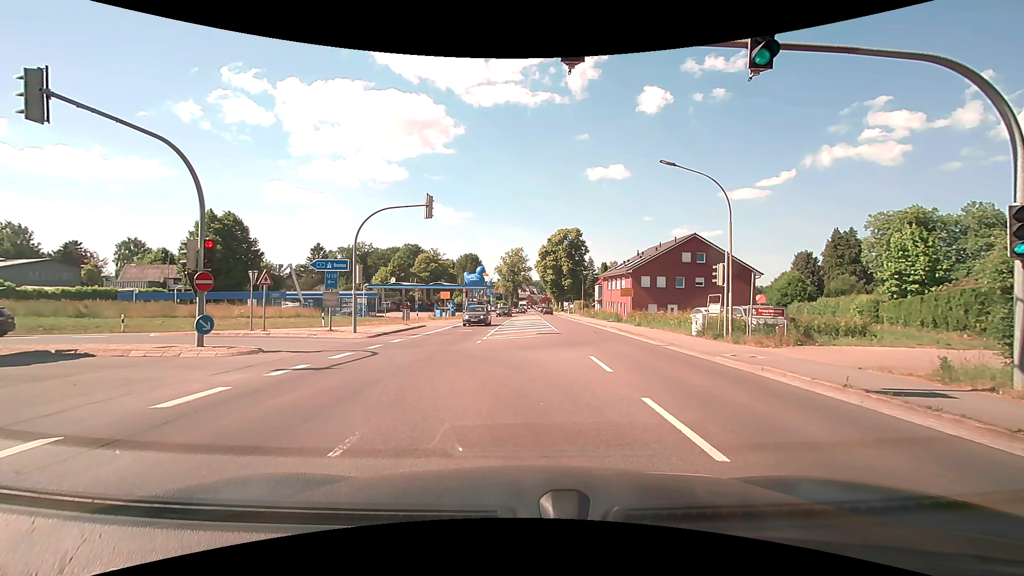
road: secondary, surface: asphalt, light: Day
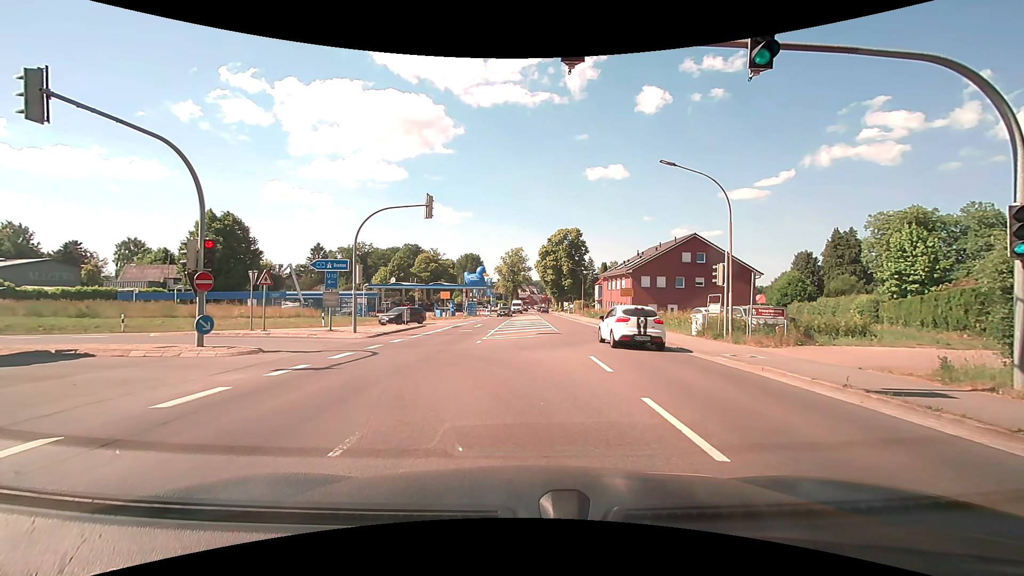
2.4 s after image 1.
(0.0, 0.0) m; 0°
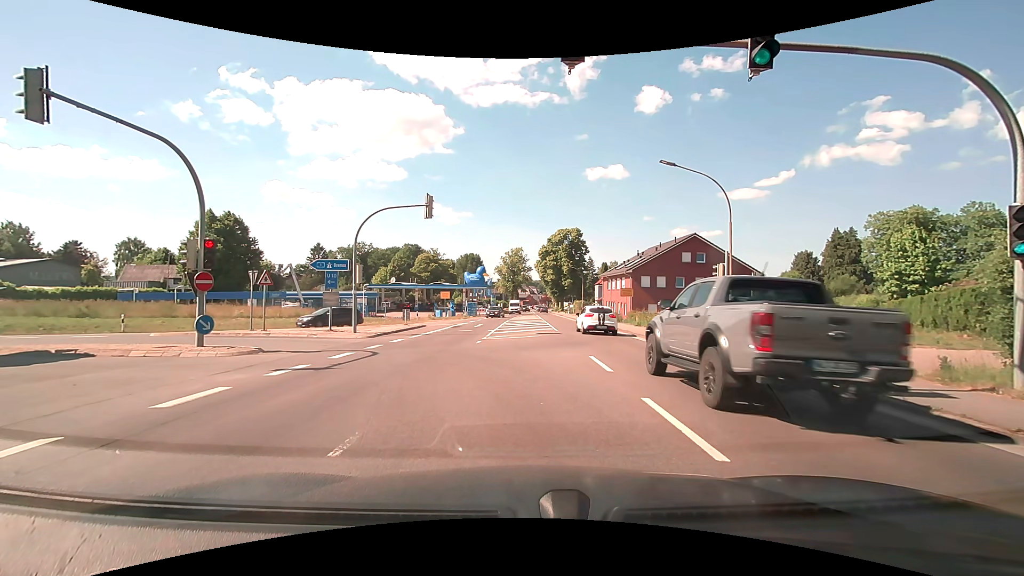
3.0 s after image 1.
(0.0, 0.0) m; 0°
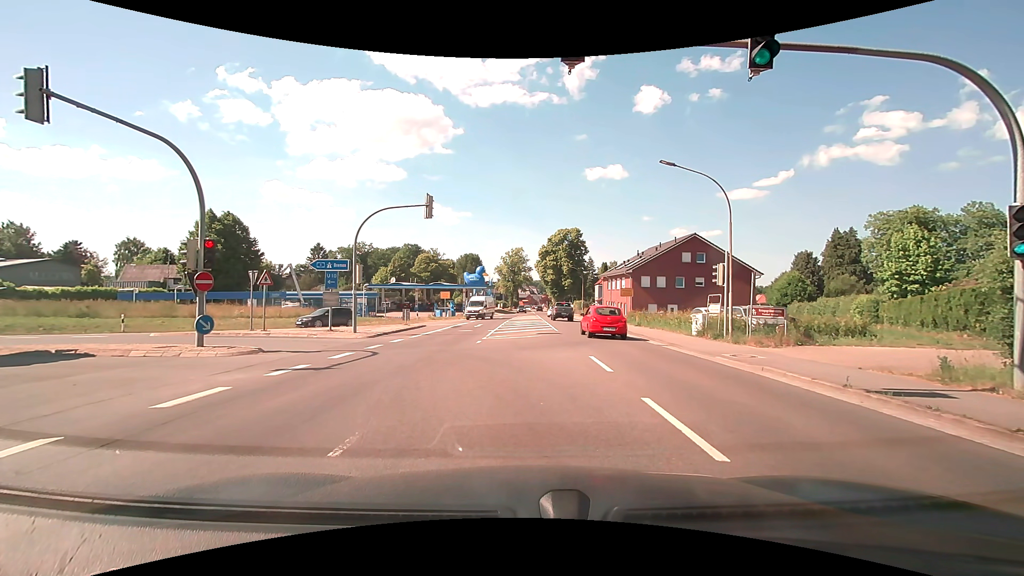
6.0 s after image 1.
(0.0, 0.0) m; 0°
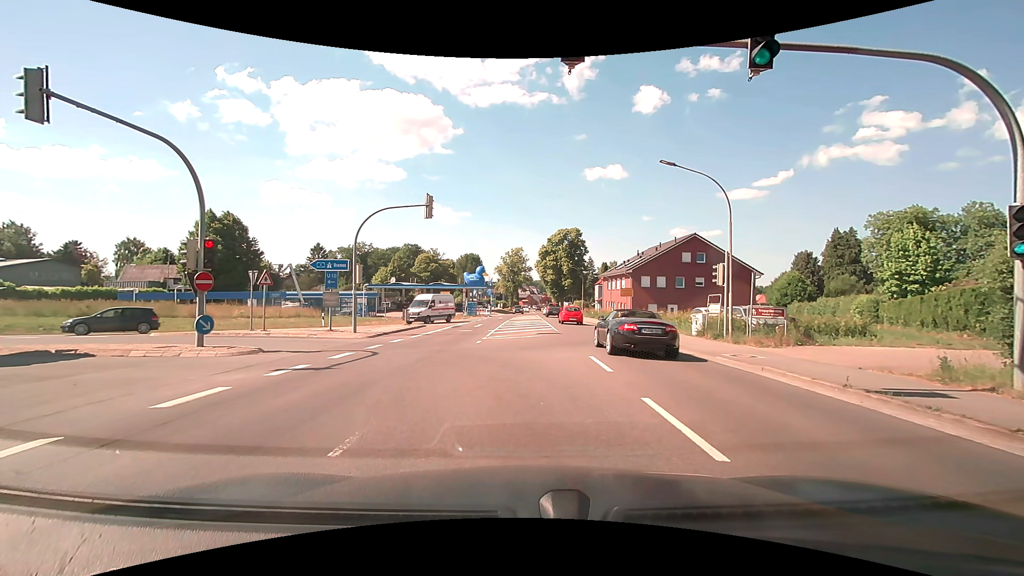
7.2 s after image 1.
(0.0, 0.0) m; 0°
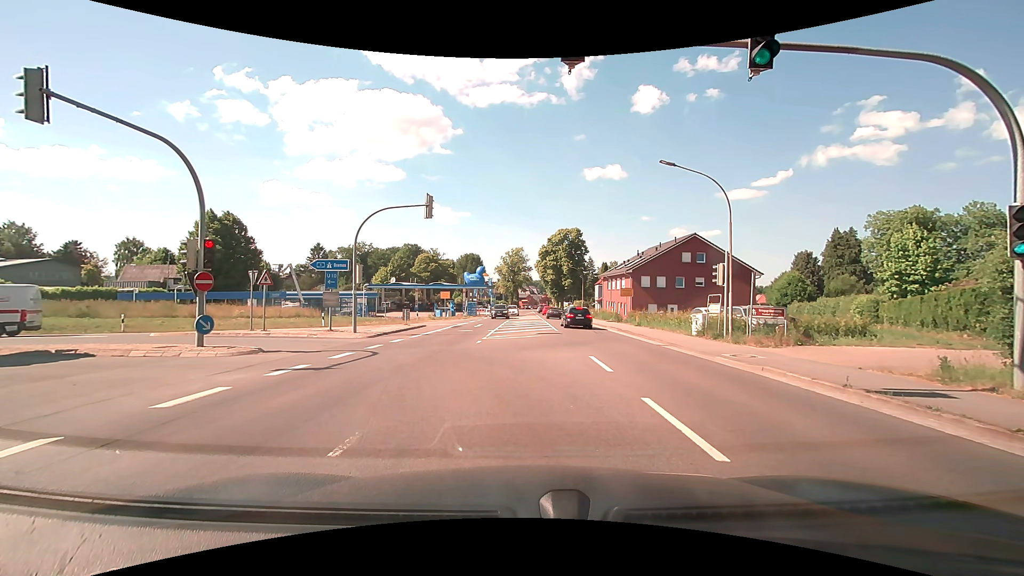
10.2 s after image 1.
(0.0, 0.0) m; 0°
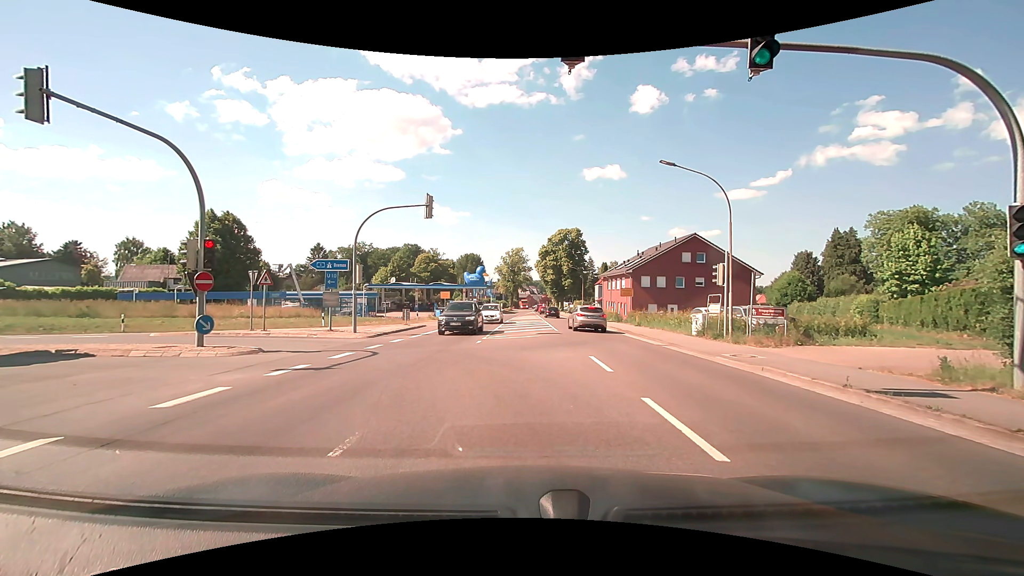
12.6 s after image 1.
(0.0, 0.0) m; 0°
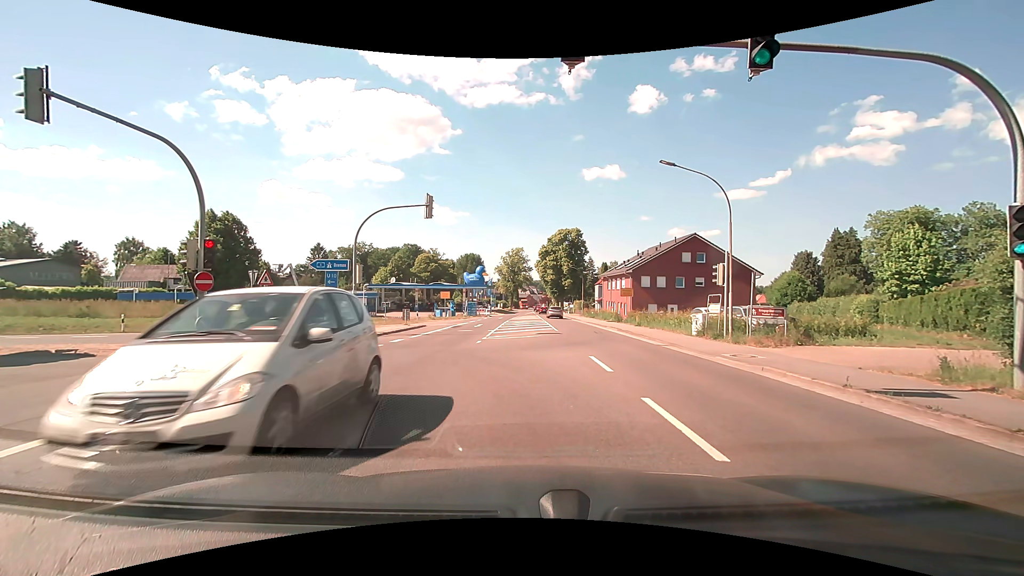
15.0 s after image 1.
(0.0, 0.0) m; 0°
(-1, +10) (-5, +19) (-14, +22) (-24, +22) (-34, +21) (-44, +21) (-54, +20) (-64, +20) (-74, +20) (-84, +20) m
